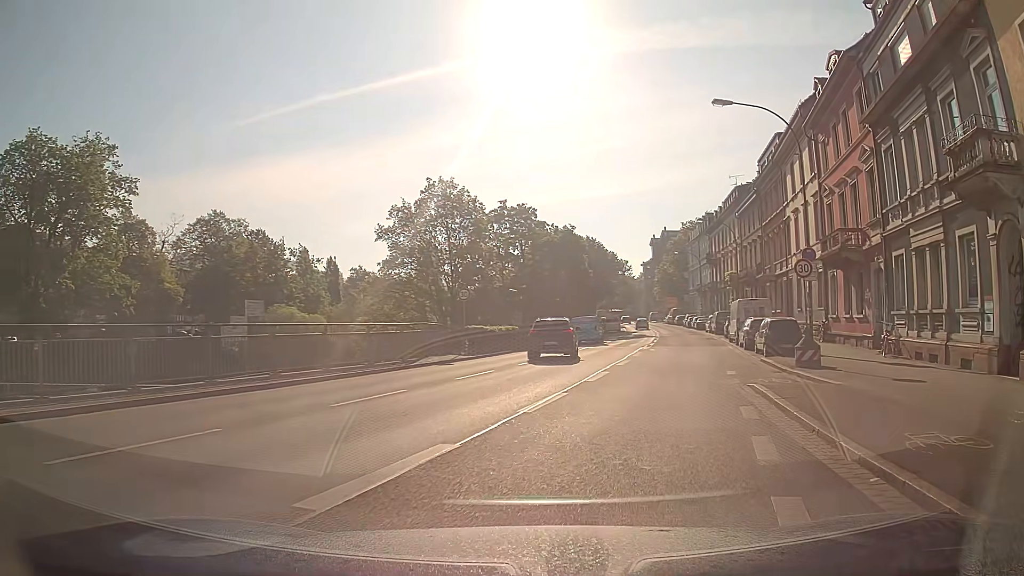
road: secondary_link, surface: asphalt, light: Day
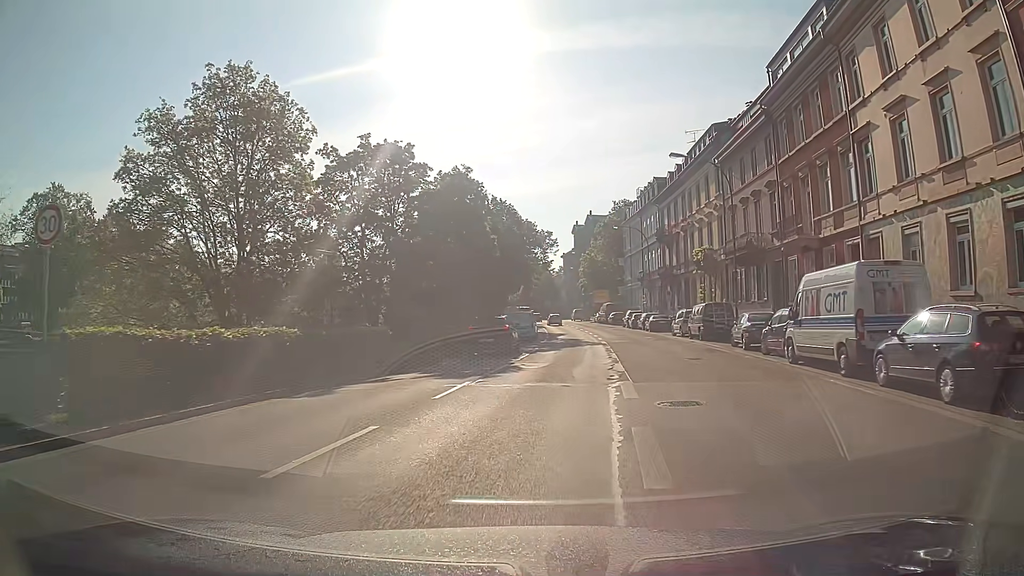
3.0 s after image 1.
(+1.9, +23.2) m; +6°
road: primary
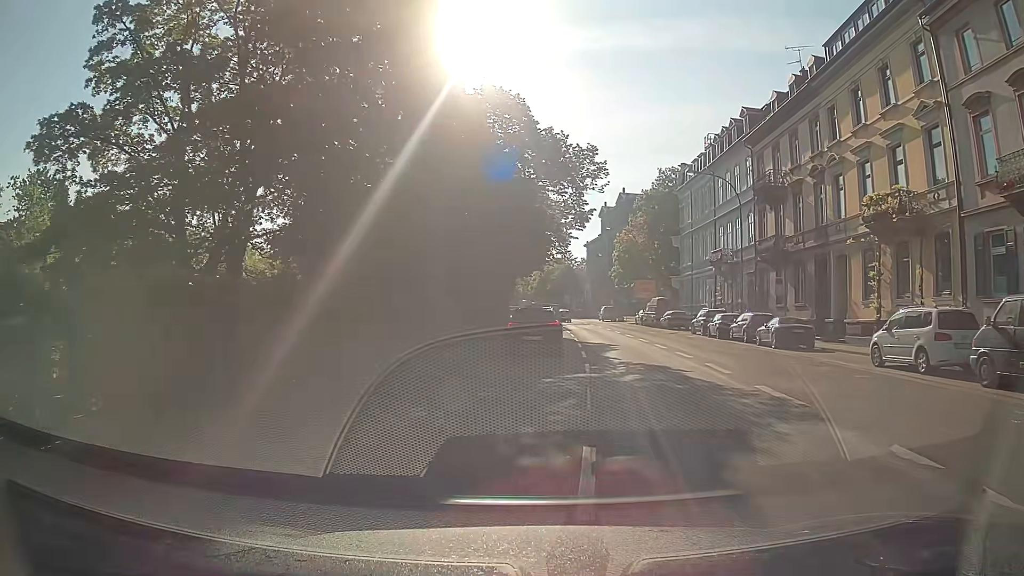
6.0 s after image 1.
(-0.2, +25.5) m; -1°
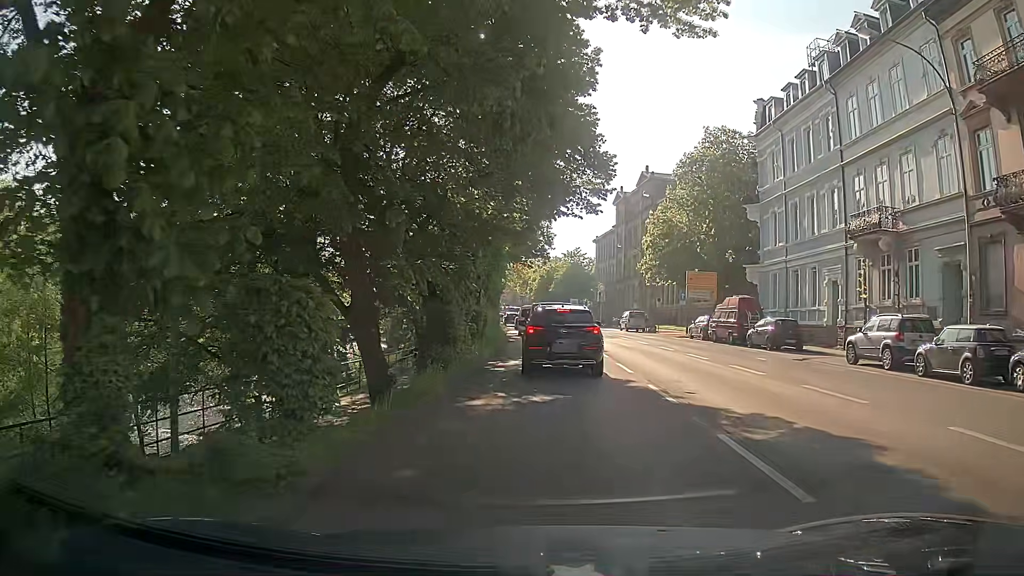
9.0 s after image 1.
(-0.1, +22.9) m; 0°
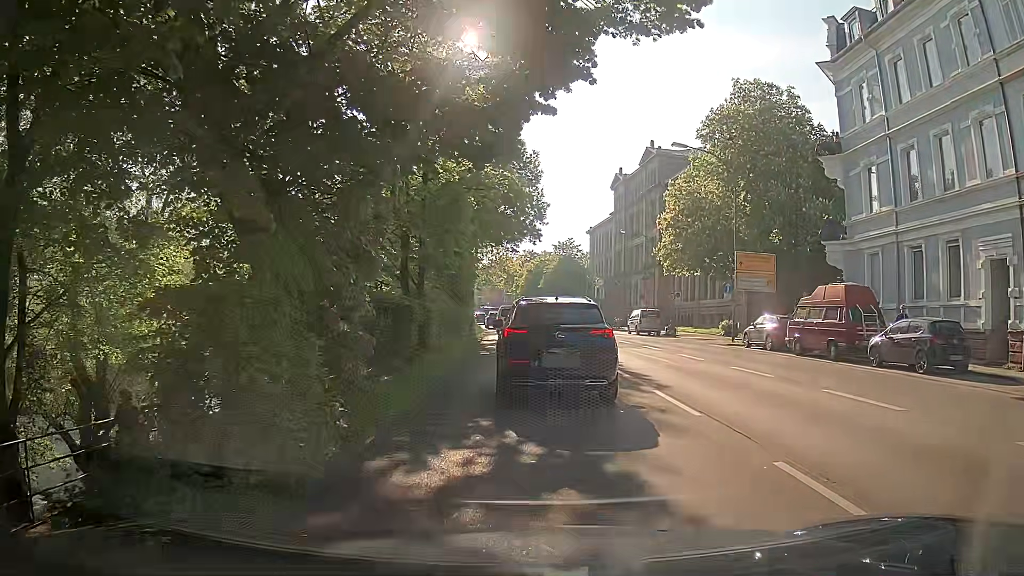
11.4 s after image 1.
(+0.2, +13.4) m; -2°
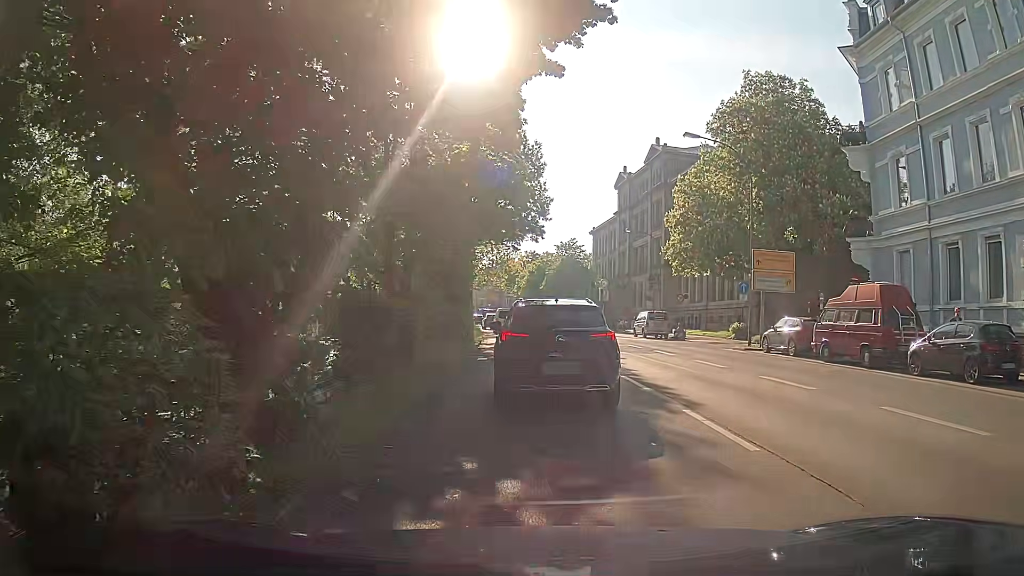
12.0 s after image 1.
(+0.1, +2.3) m; +1°
